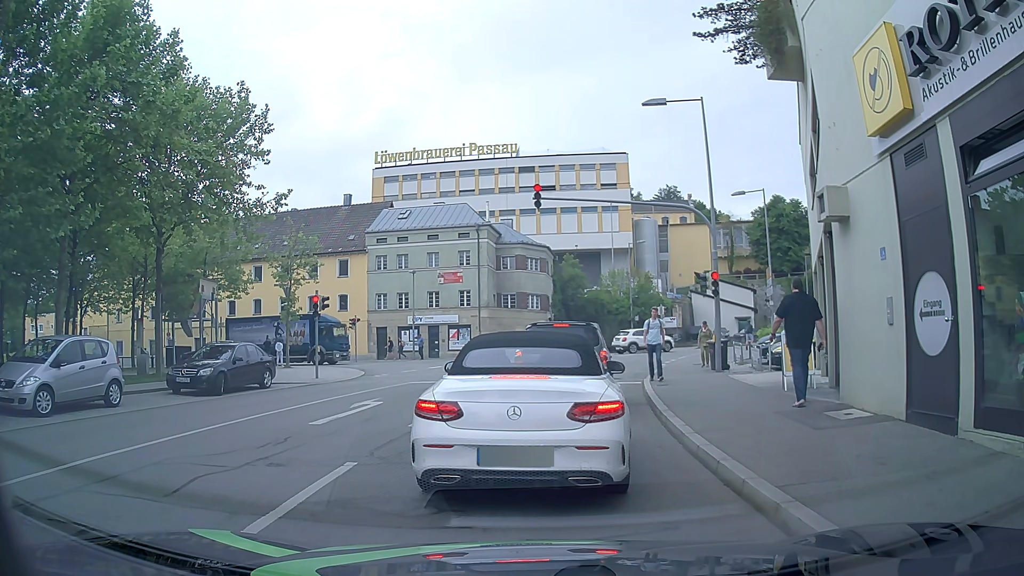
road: residential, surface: asphalt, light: Day
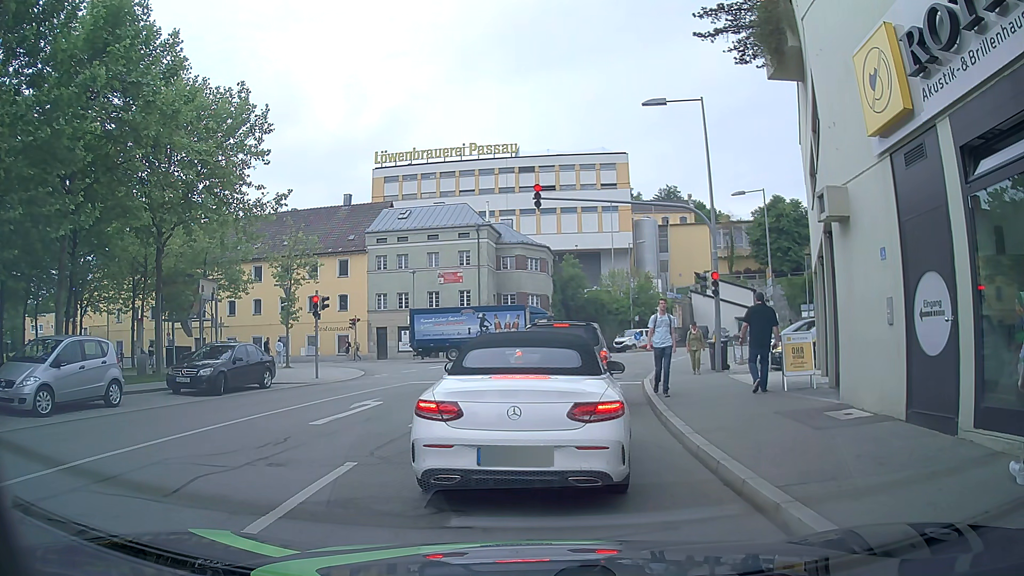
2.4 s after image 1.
(0.0, 0.0) m; 0°
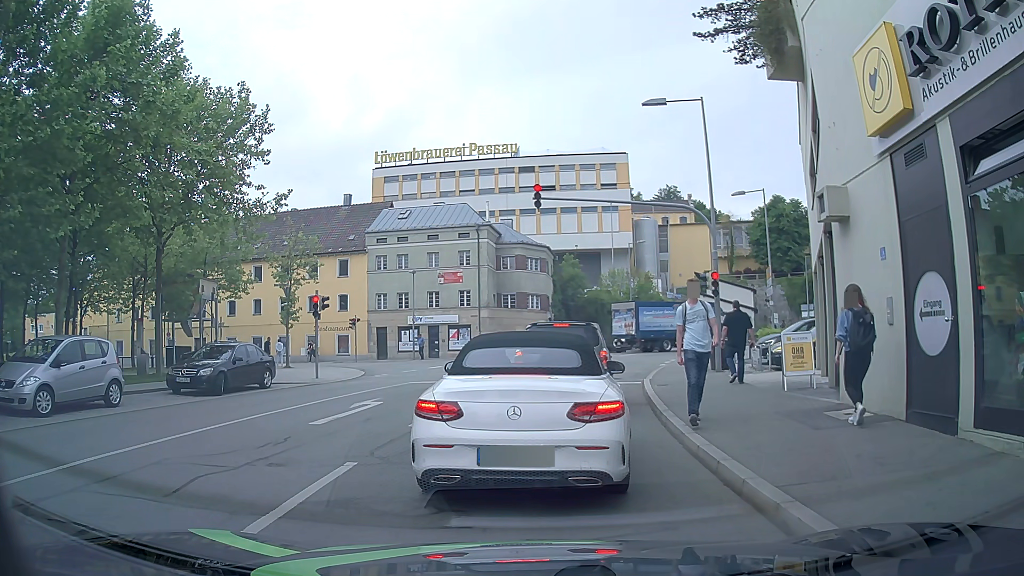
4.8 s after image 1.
(0.0, 0.0) m; 0°
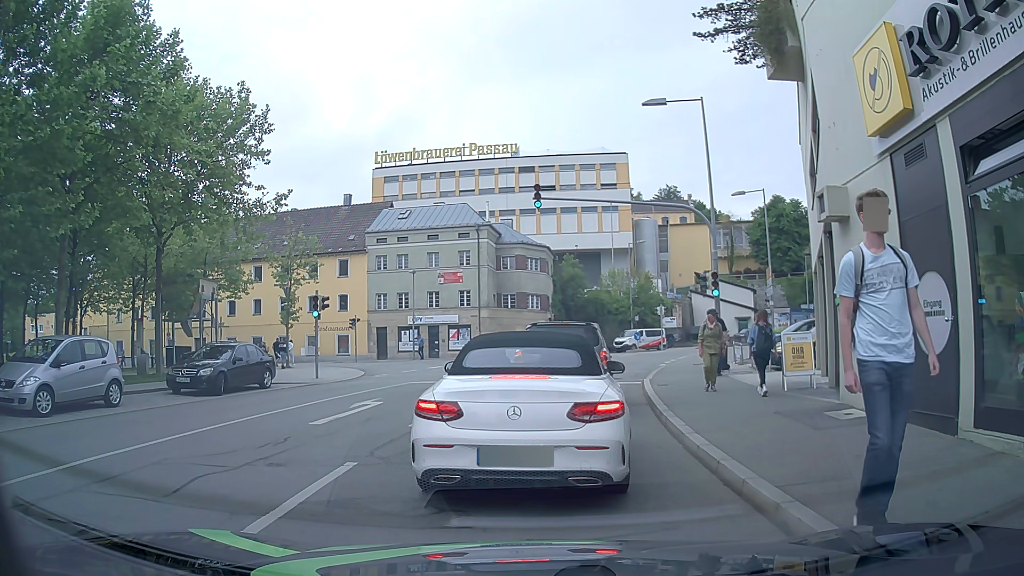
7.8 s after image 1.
(0.0, 0.0) m; 0°
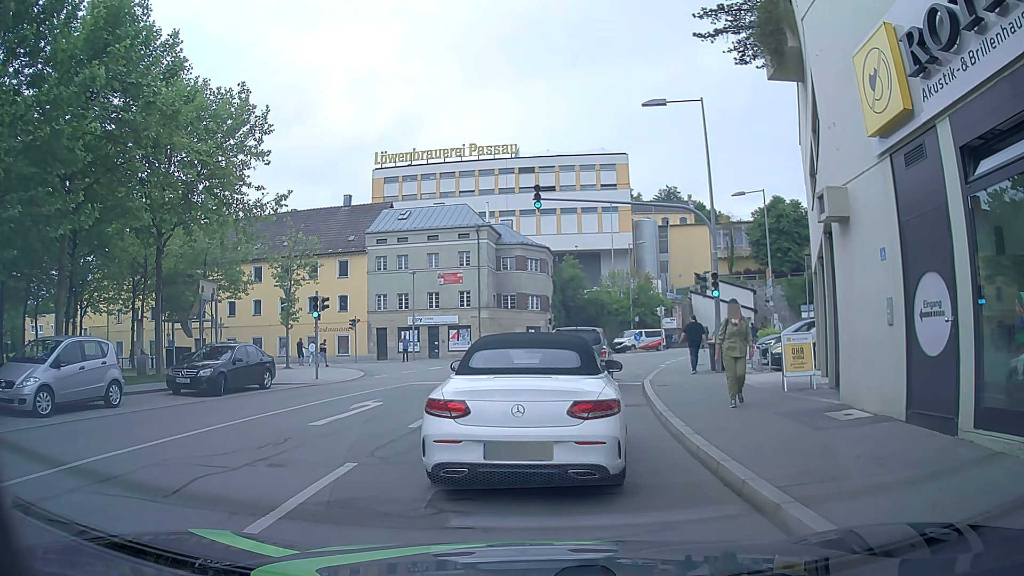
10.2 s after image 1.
(0.0, 0.0) m; 0°
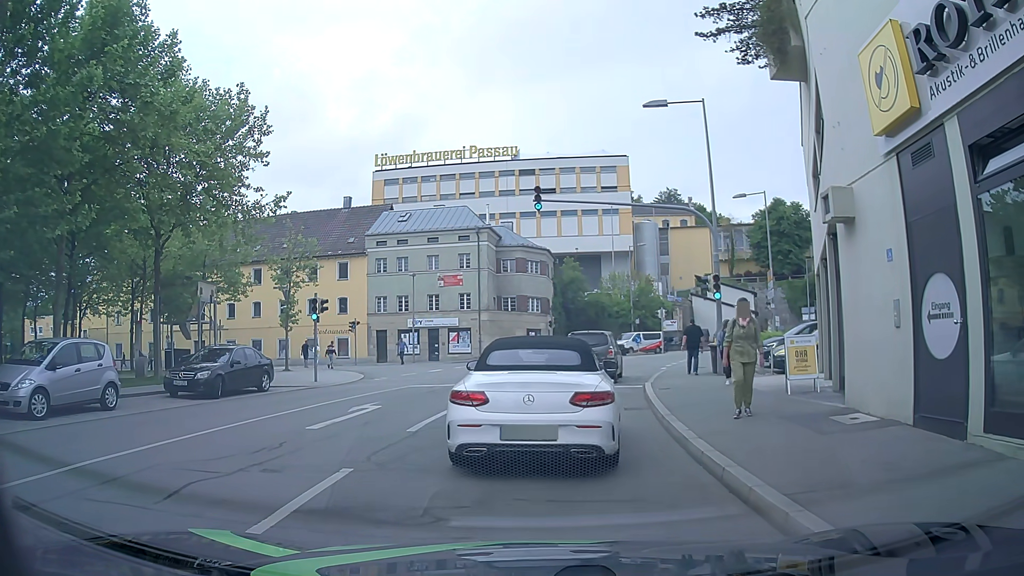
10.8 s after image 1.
(0.0, +0.2) m; 0°
